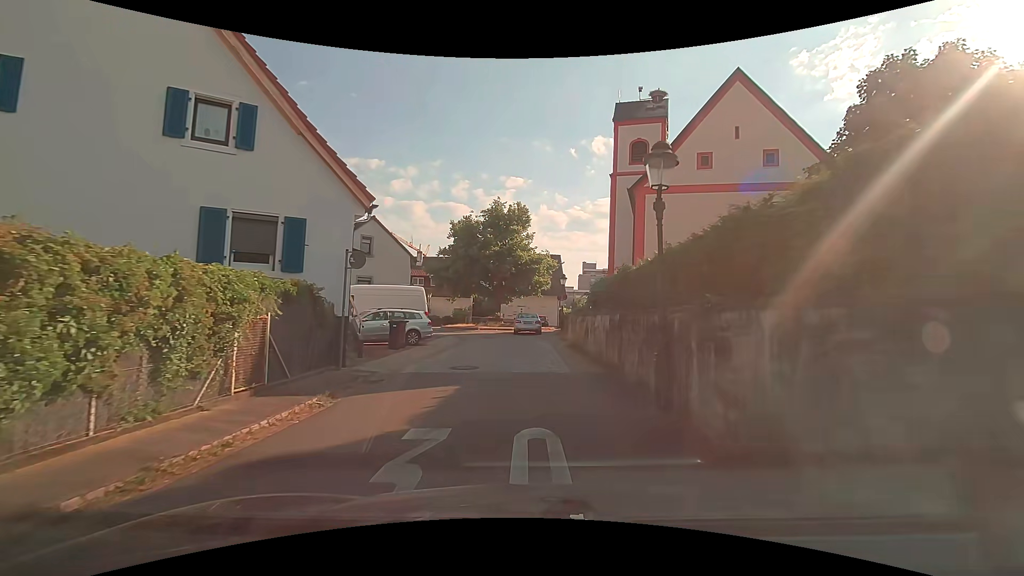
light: Day
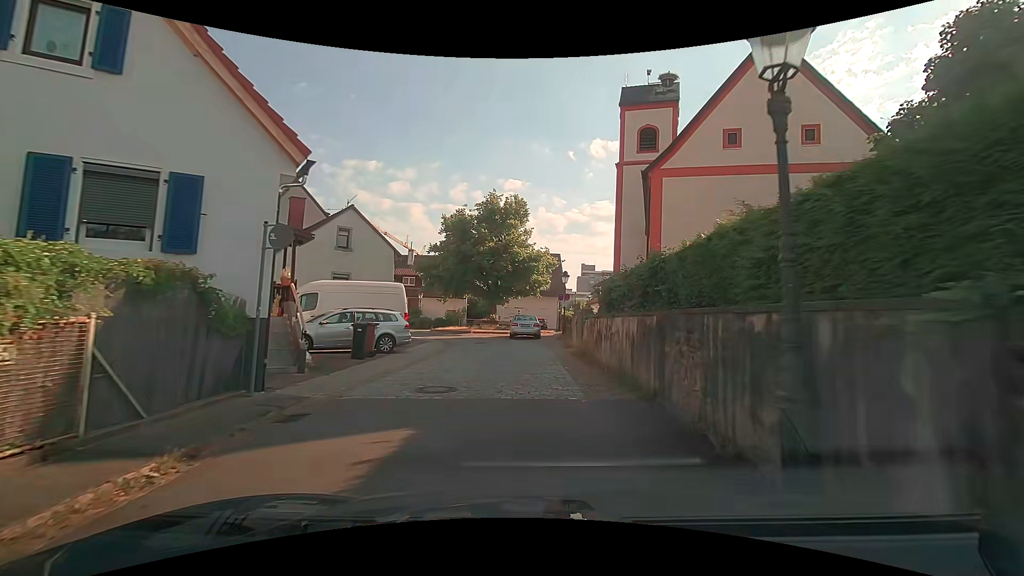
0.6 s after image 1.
(0.0, +3.5) m; 0°
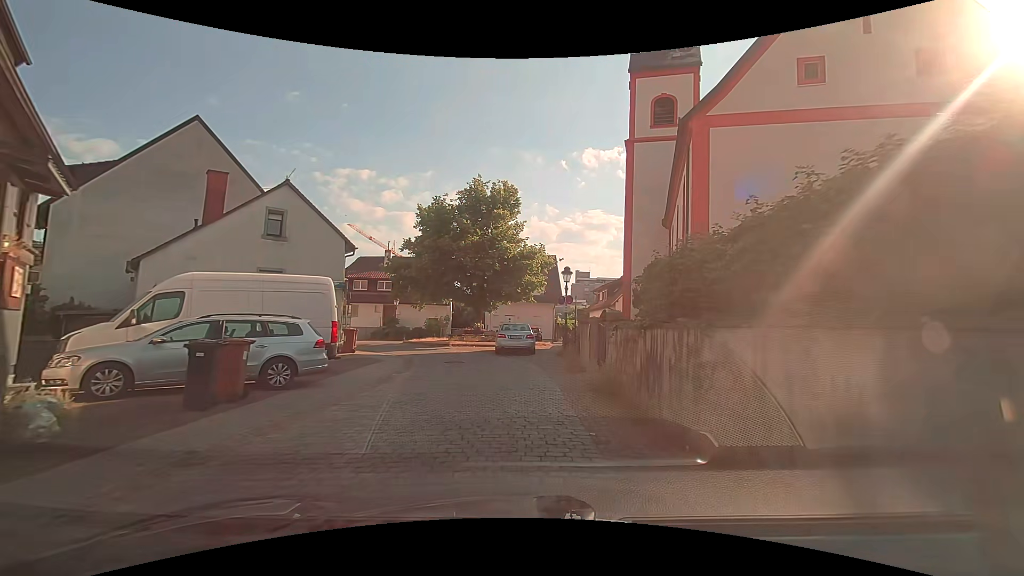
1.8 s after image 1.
(0.0, +6.7) m; 0°
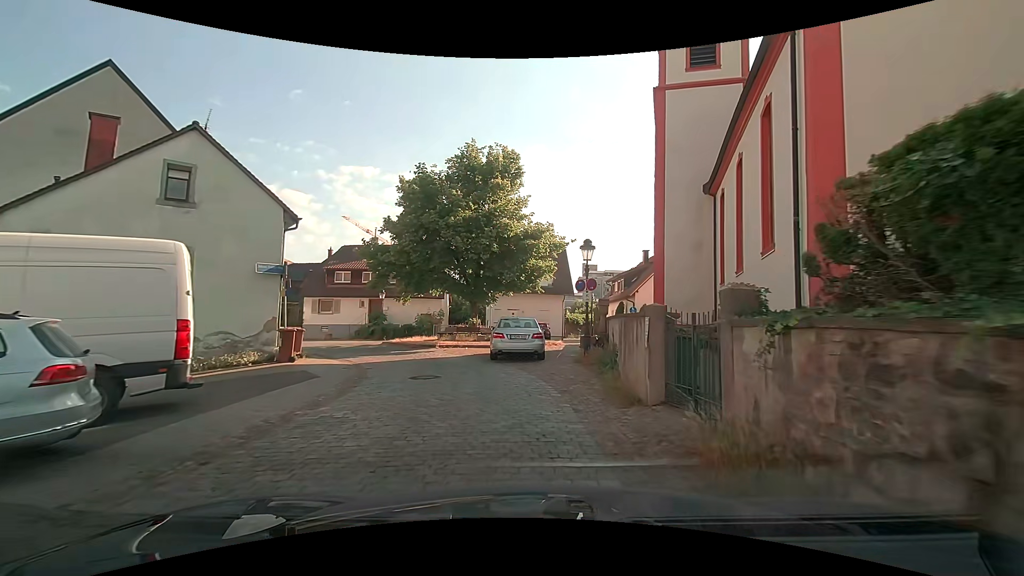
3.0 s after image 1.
(+0.1, +6.2) m; 0°
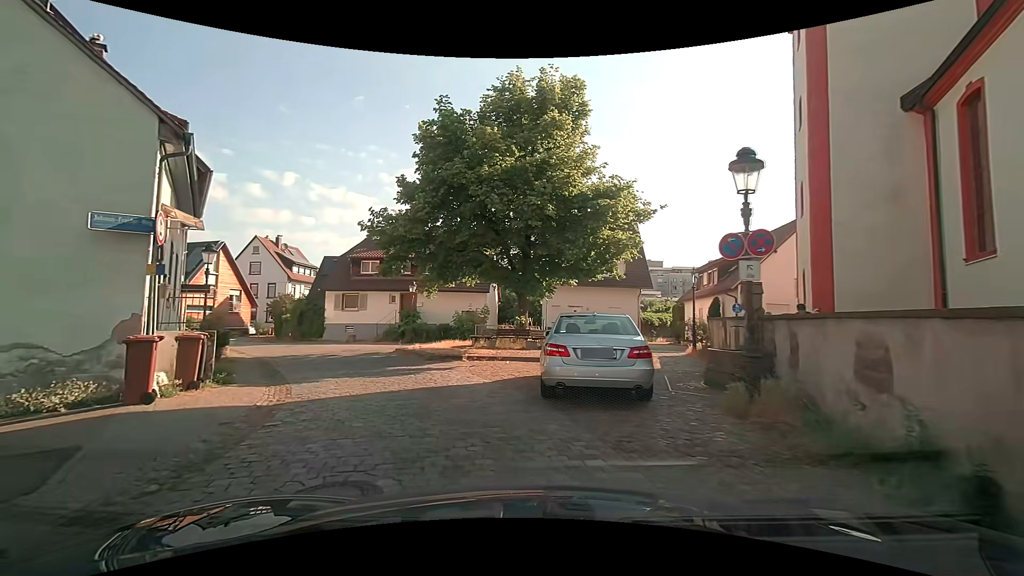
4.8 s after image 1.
(-0.2, +8.4) m; -6°
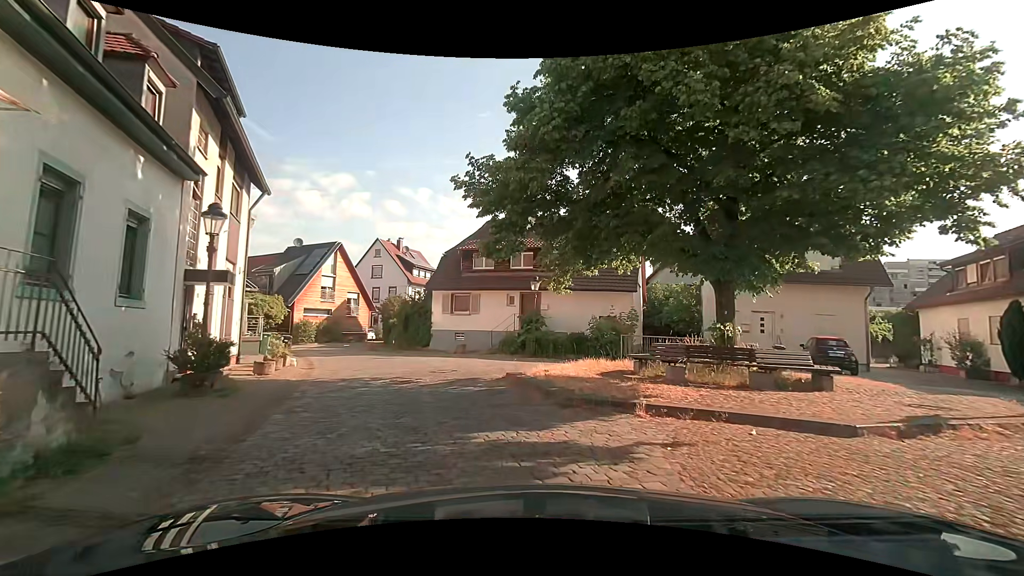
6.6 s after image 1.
(-1.3, +8.3) m; -14°
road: residential
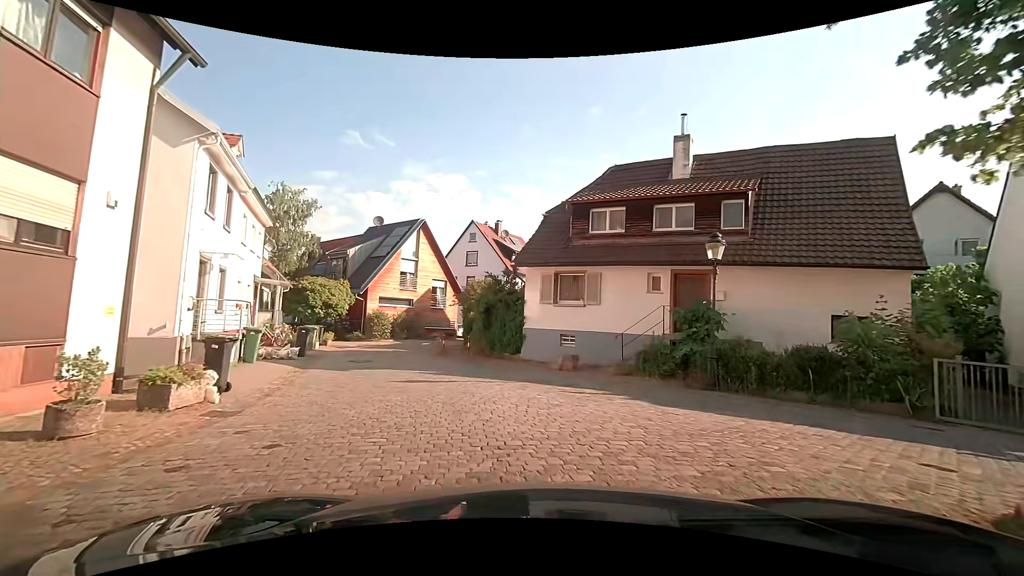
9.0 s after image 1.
(-1.2, +11.1) m; -12°
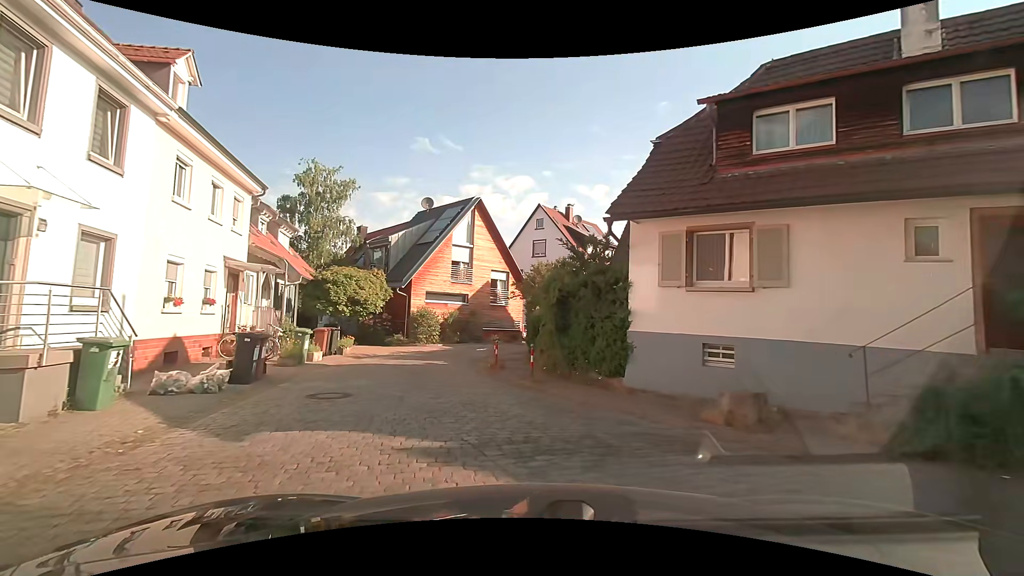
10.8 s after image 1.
(-0.4, +8.4) m; -7°
(-1, +10) (-3, +20) (-1, +29) (+4, +38) (+10, +46) (+16, +54) (+22, +62) (+28, +70) (+34, +78) (+40, +86) m
